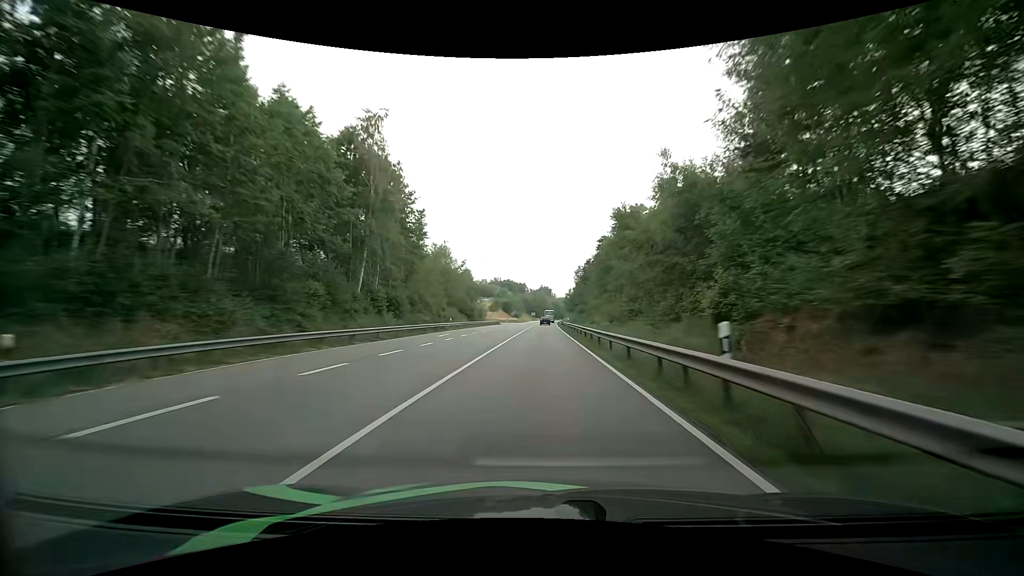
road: primary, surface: asphalt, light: Day
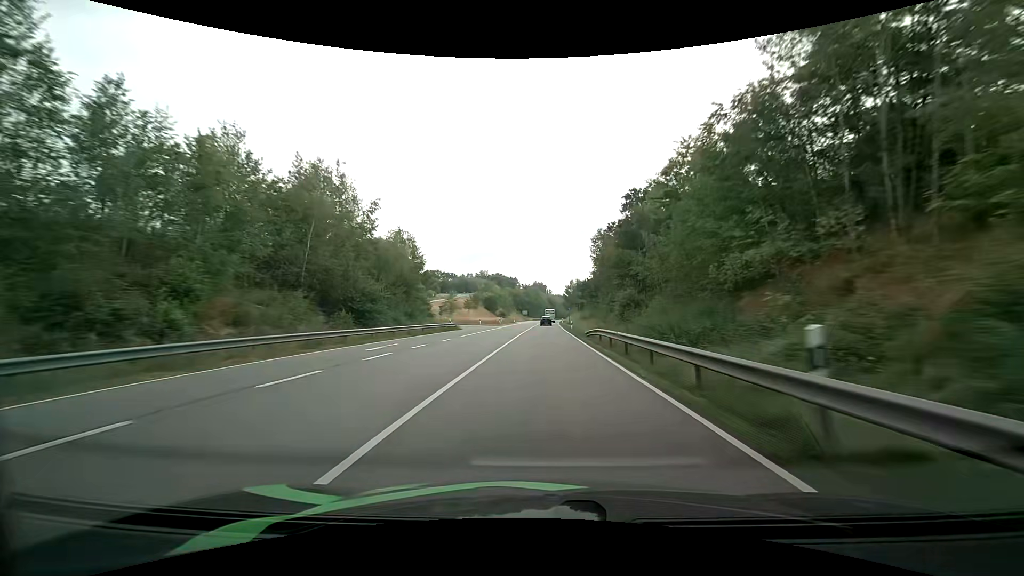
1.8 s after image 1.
(+0.1, +50.0) m; +1°
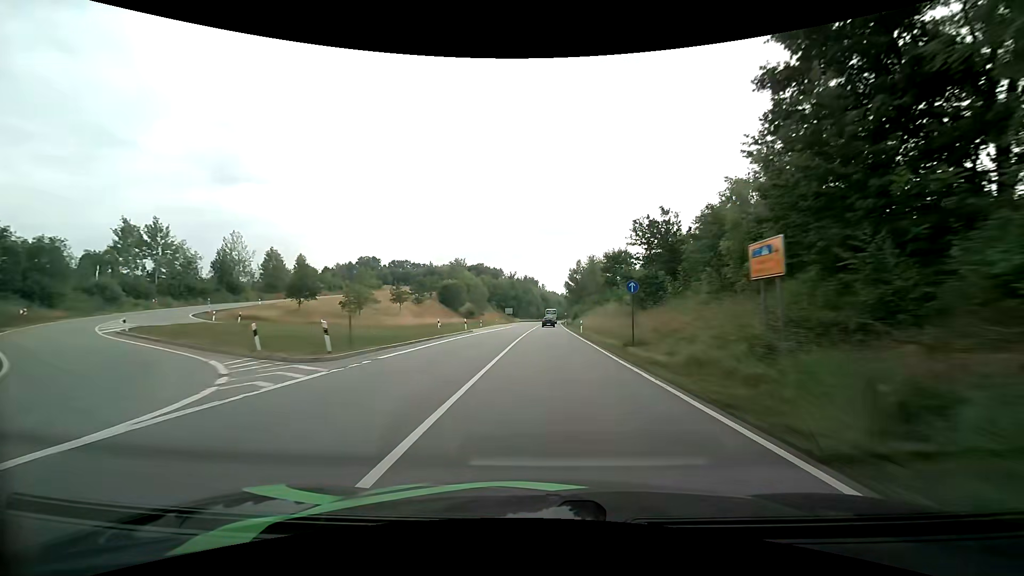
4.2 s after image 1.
(+0.5, +62.8) m; +1°
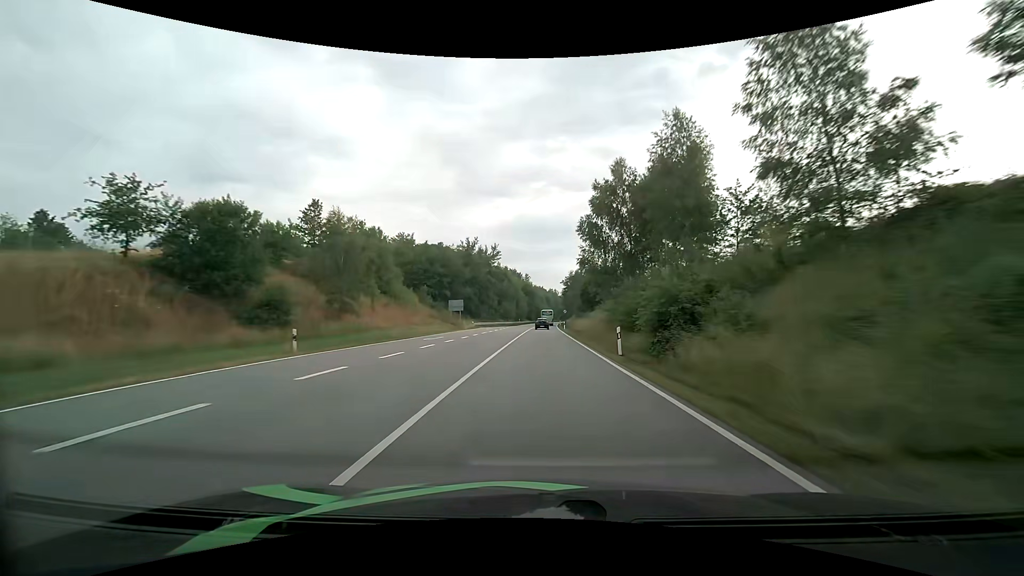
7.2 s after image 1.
(+1.5, +74.3) m; +2°
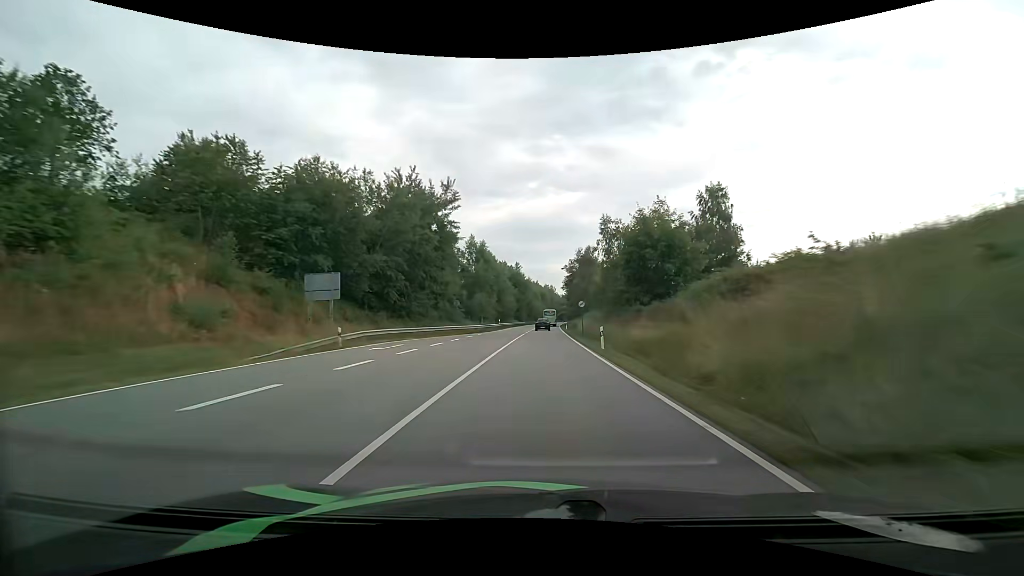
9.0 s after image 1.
(+0.2, +45.7) m; +1°
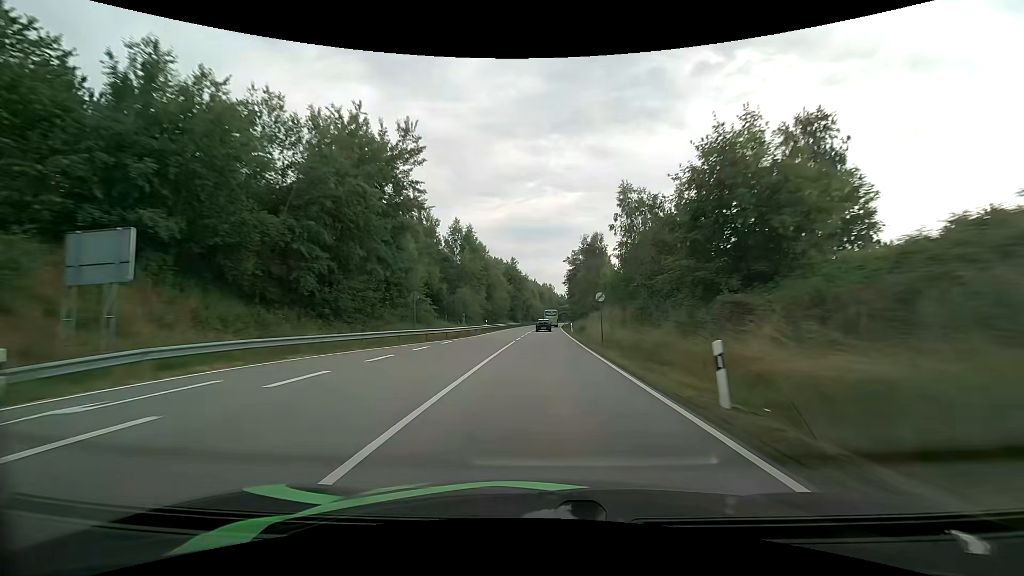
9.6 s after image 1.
(0.0, +15.6) m; 0°
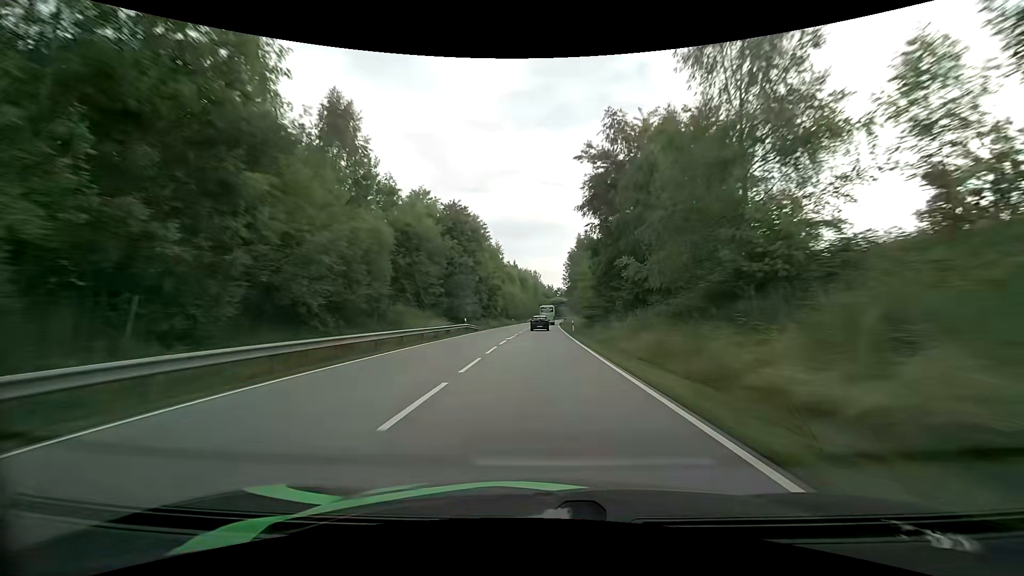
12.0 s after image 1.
(+1.0, +63.5) m; +2°
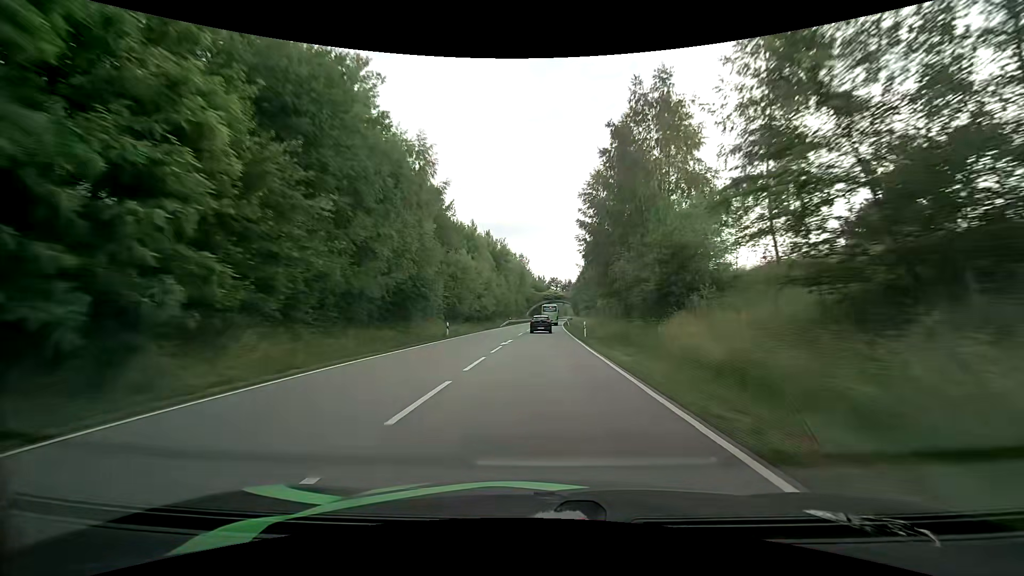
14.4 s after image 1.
(+0.6, +59.7) m; +1°
(0, +10) (0, +20) (0, +30) (0, +40) (0, +50) (+1, +60) (+1, +70) (+1, +80) (+2, +90) (+2, +100) m
